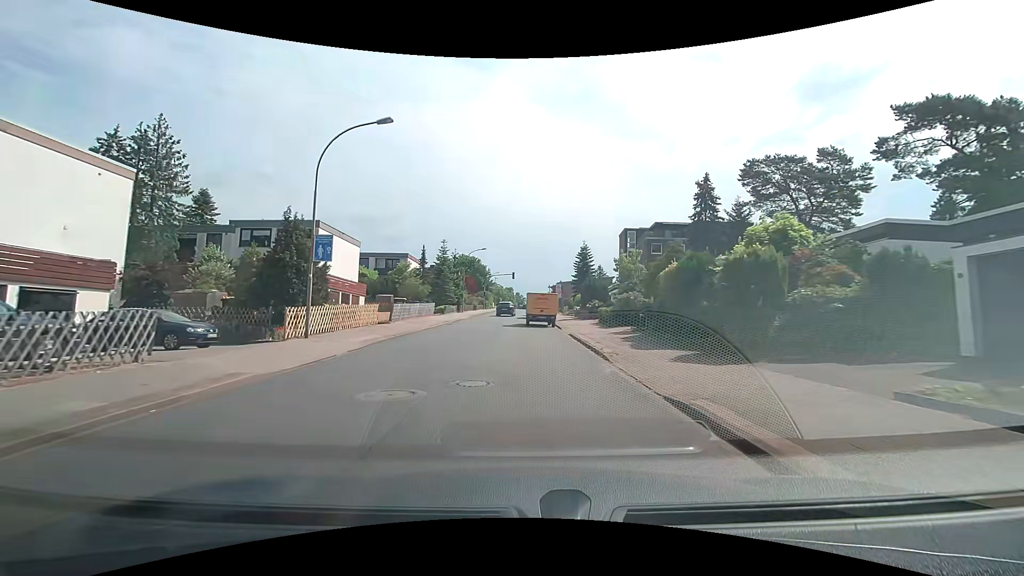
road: unclassified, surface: asphalt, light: Day
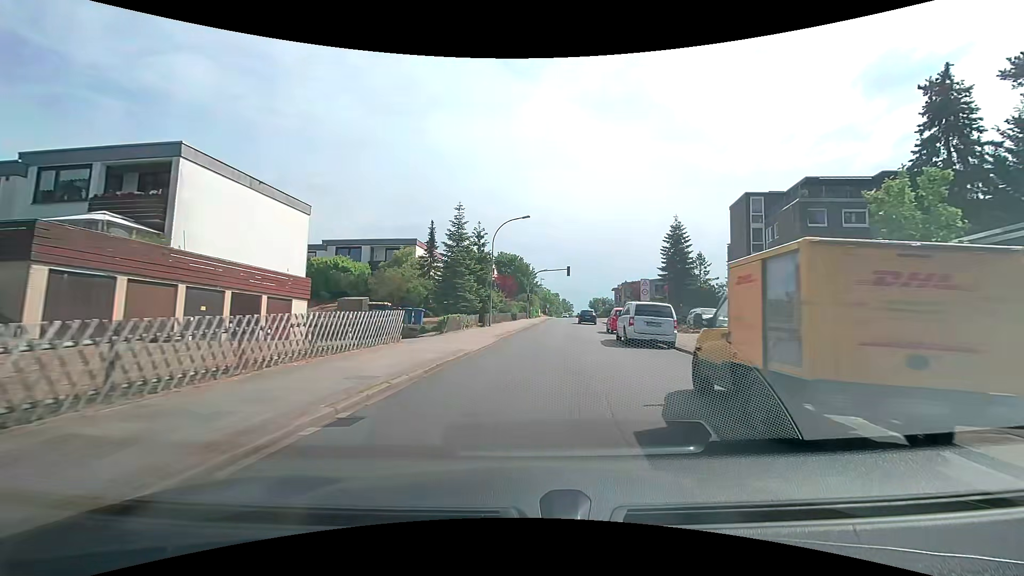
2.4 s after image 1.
(-2.0, +25.2) m; -6°
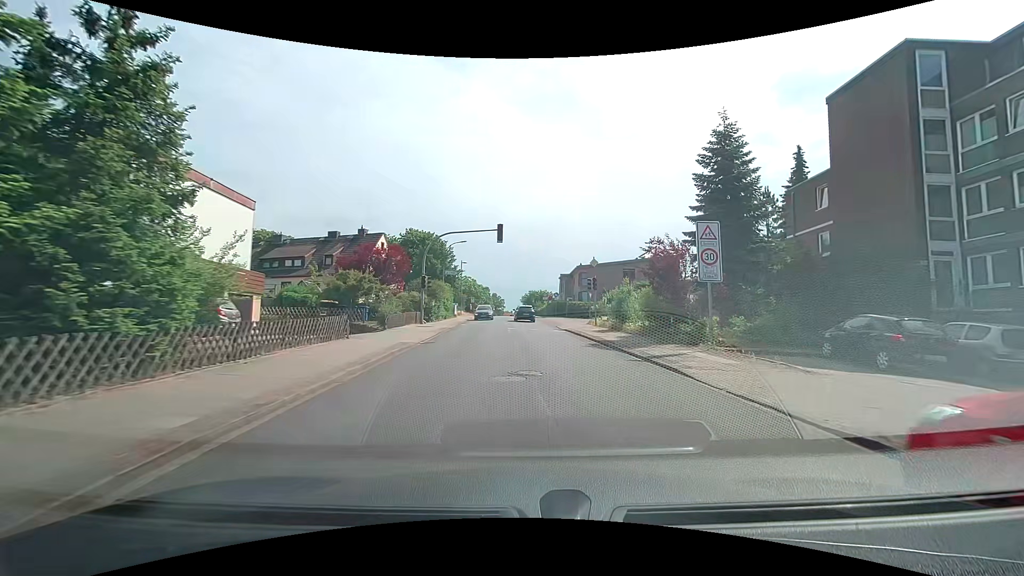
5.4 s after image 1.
(+2.3, +29.3) m; +8°
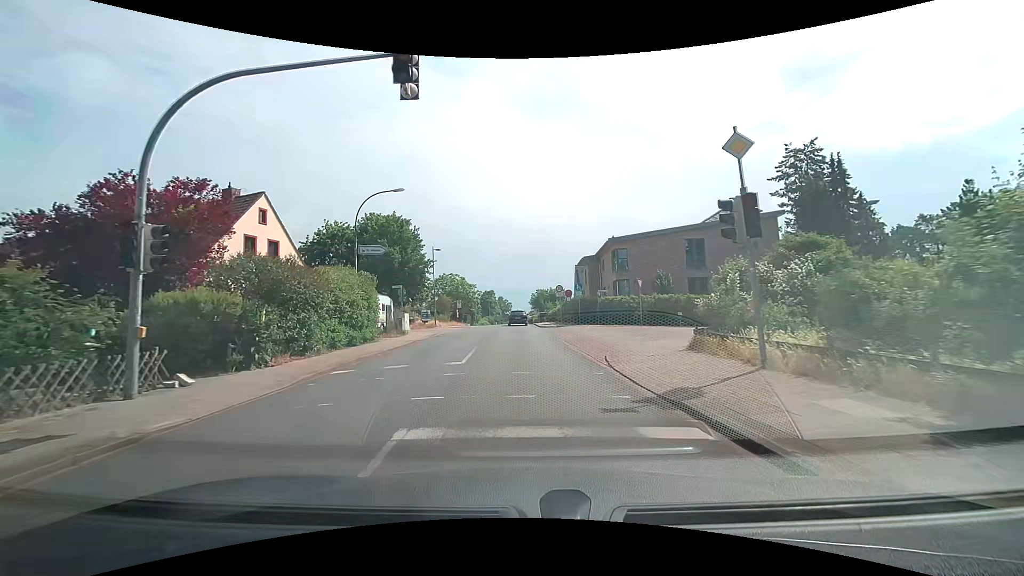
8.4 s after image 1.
(+0.7, +23.9) m; -1°
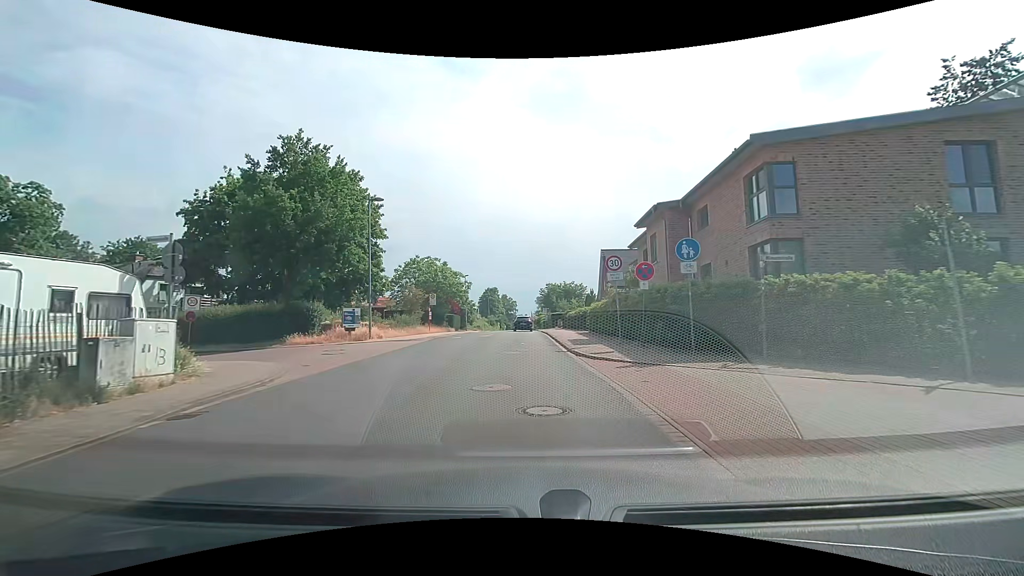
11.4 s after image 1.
(-0.3, +22.7) m; -1°
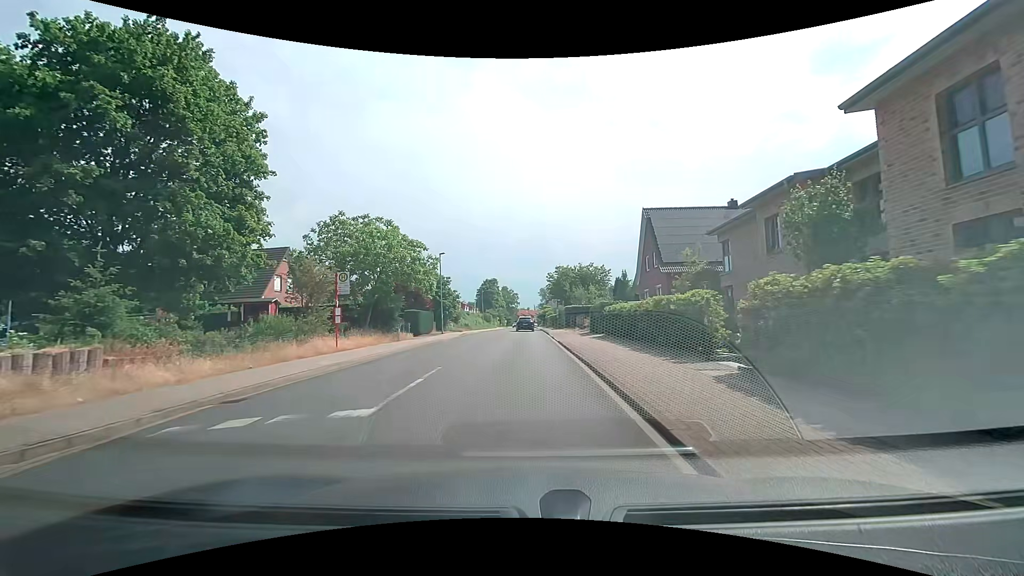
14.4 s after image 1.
(+0.1, +21.8) m; +1°
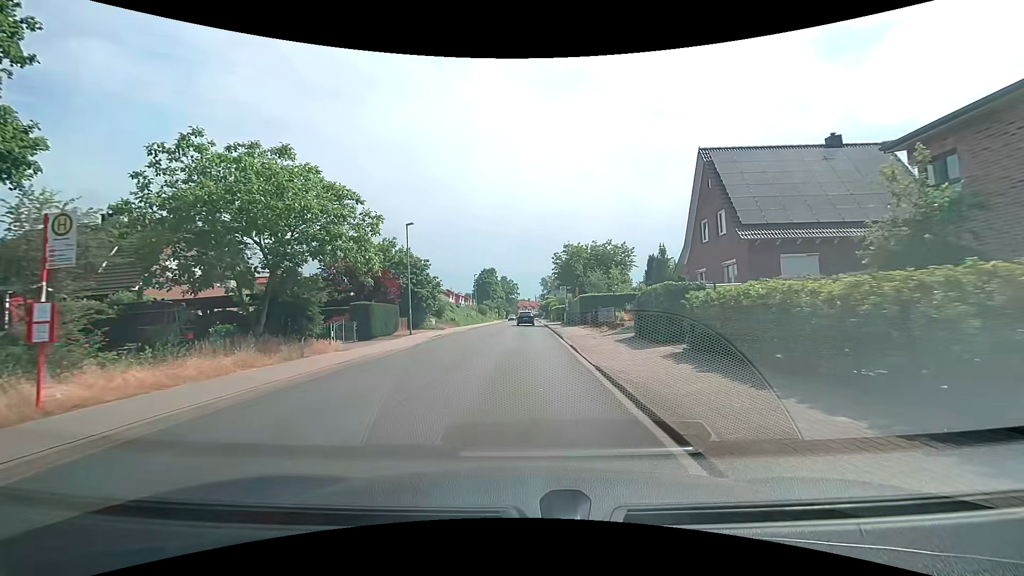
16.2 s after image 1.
(-0.2, +13.3) m; 0°
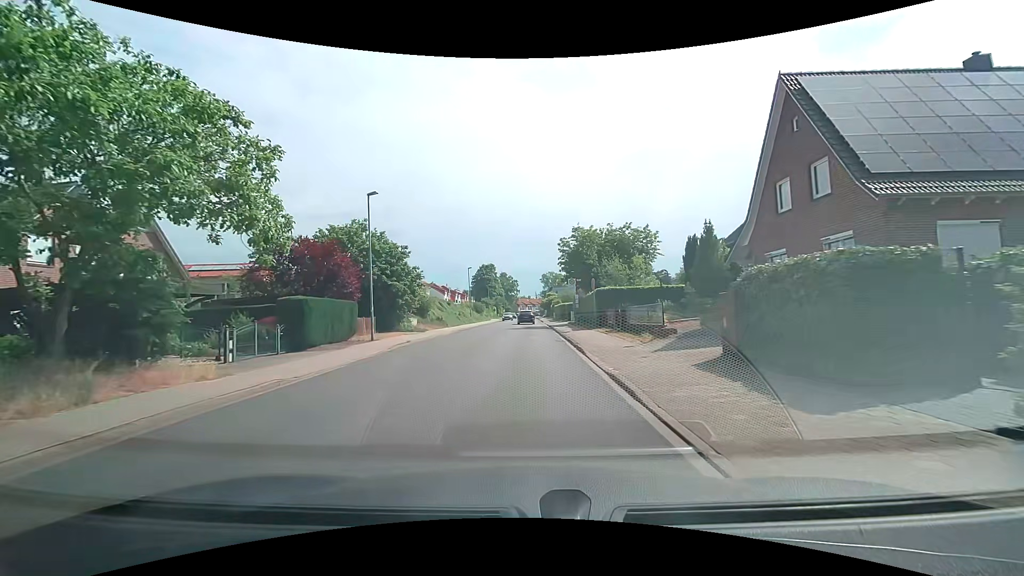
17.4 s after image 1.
(-0.1, +8.7) m; -1°
